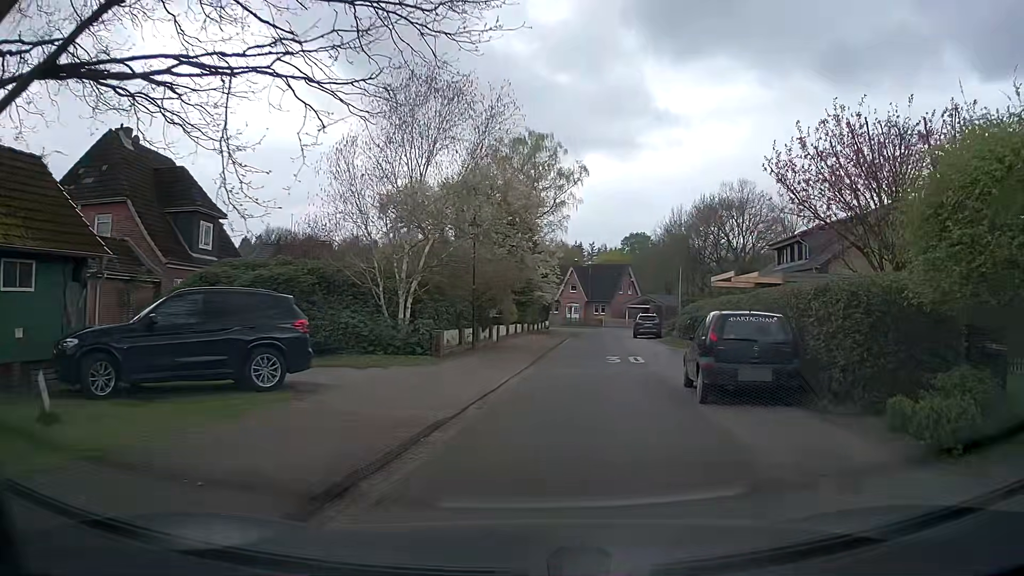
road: residential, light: Day
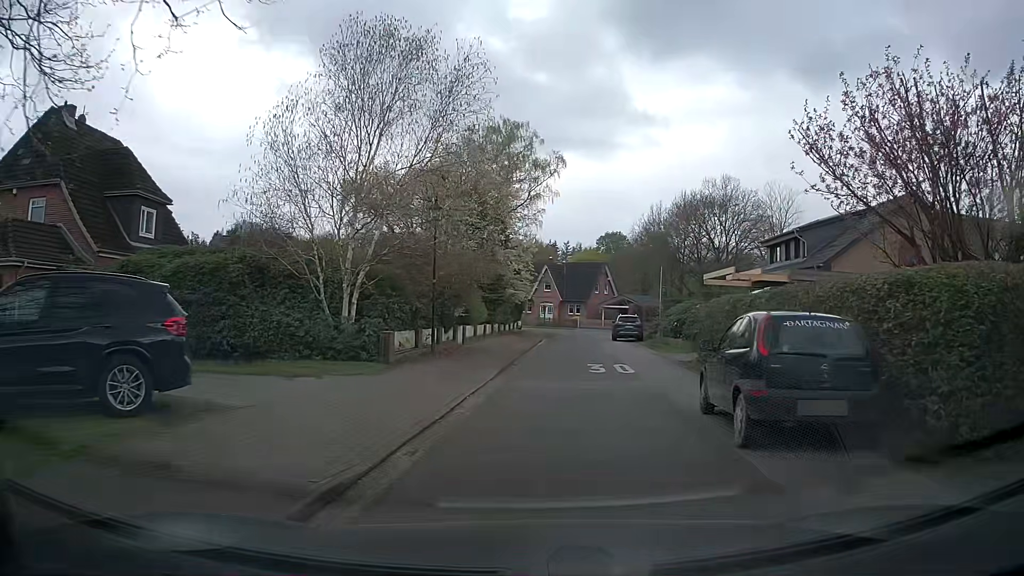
(+0.1, +3.4) m; +3°
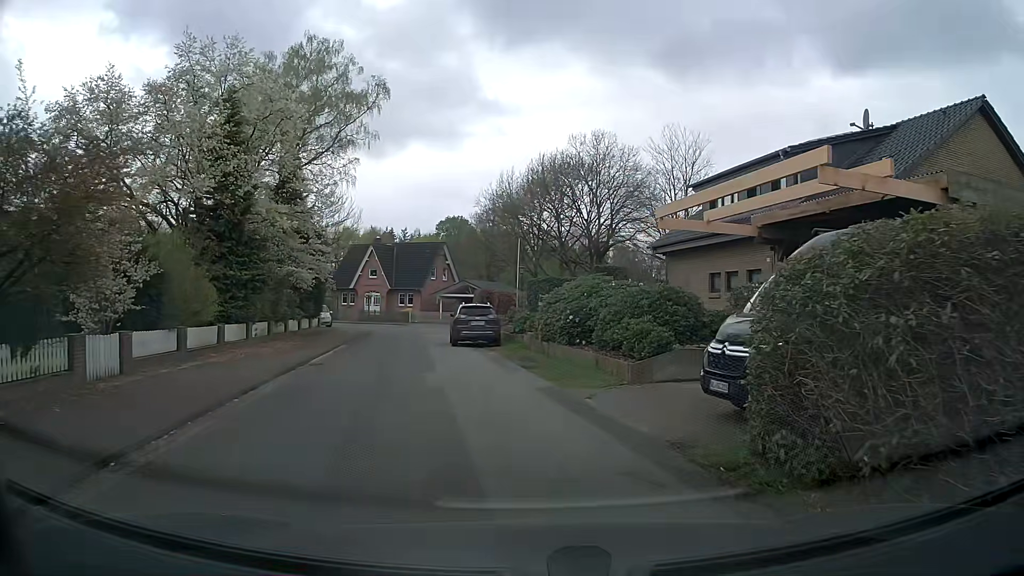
(+1.7, +16.0) m; +14°
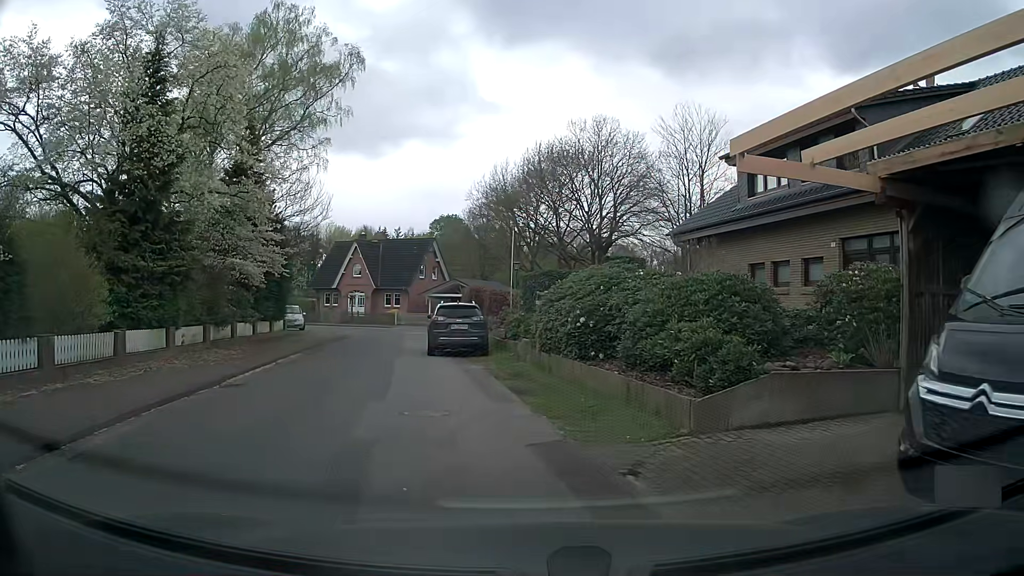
(0.0, +5.0) m; +1°
